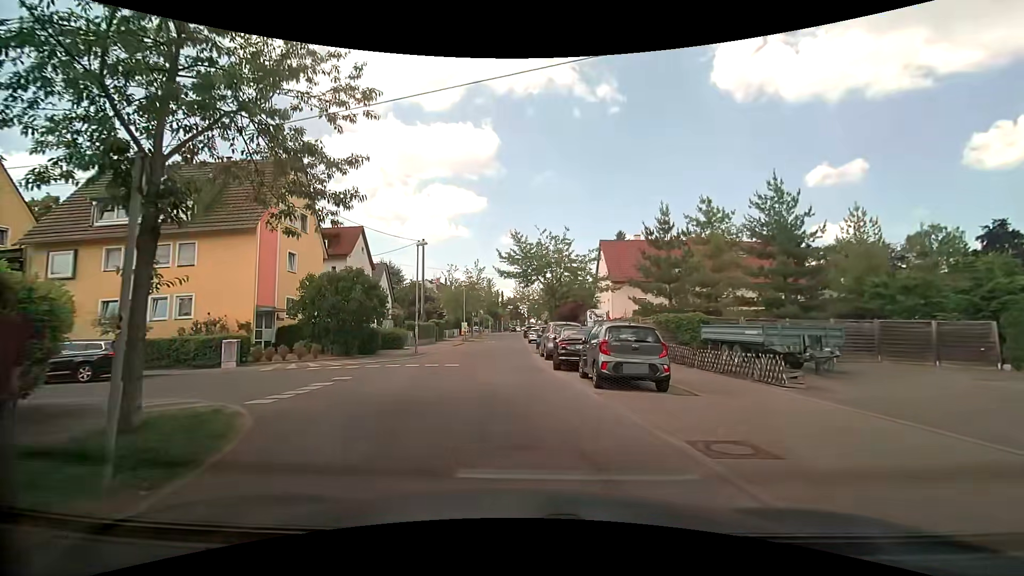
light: Day
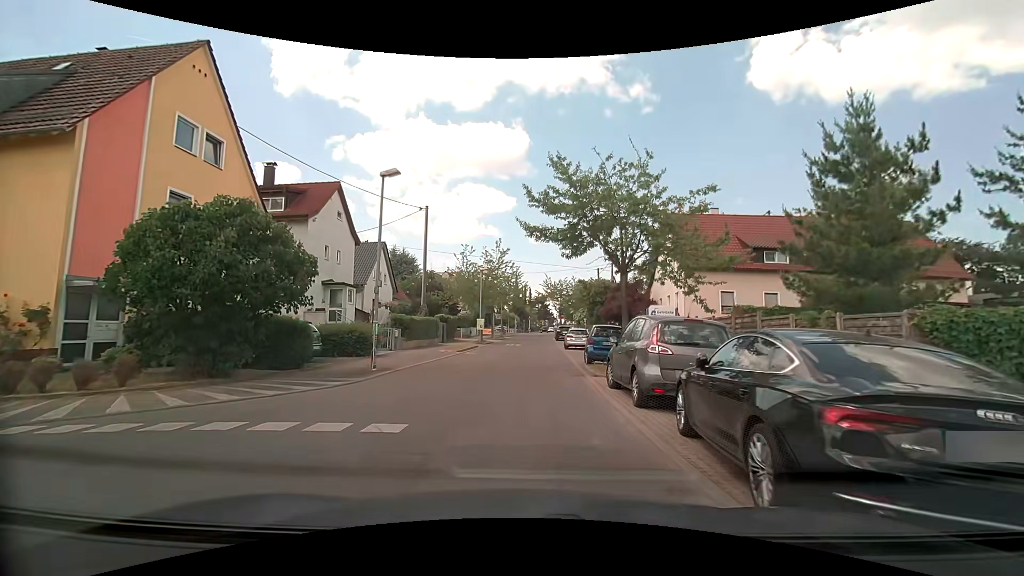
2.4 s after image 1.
(-0.3, +12.6) m; -3°
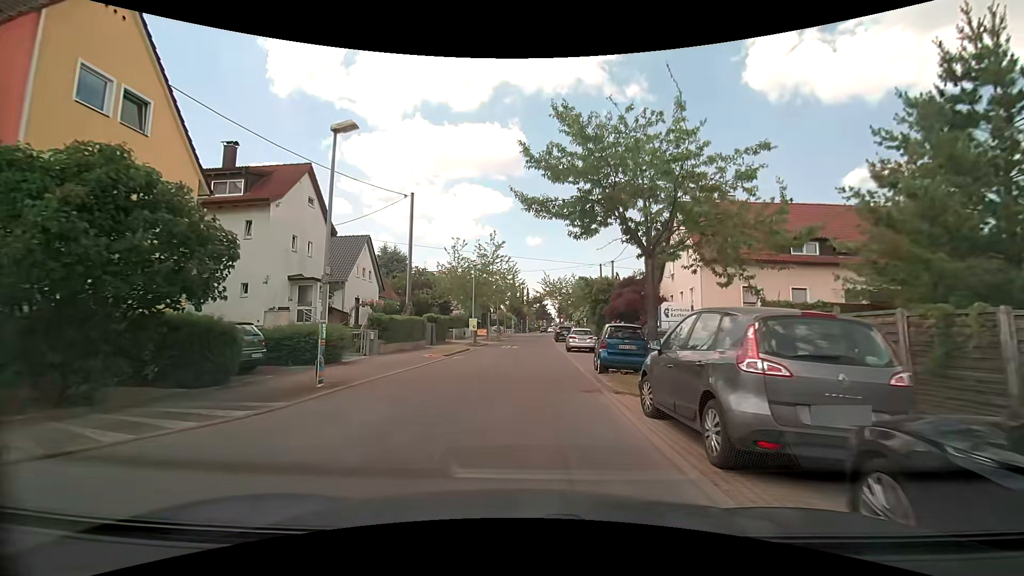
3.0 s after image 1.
(0.0, +3.7) m; +1°
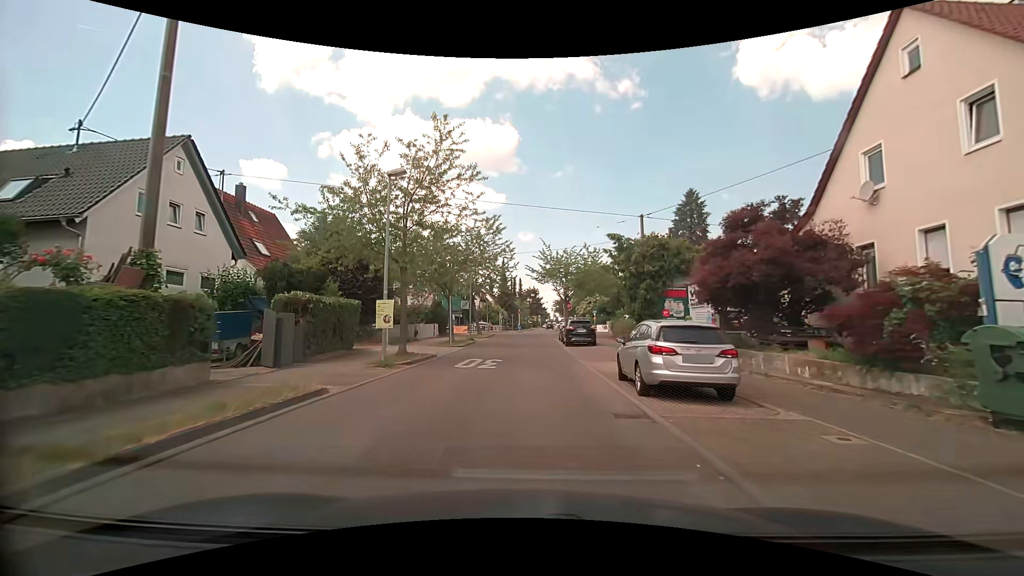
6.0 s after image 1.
(+0.1, +21.4) m; +1°
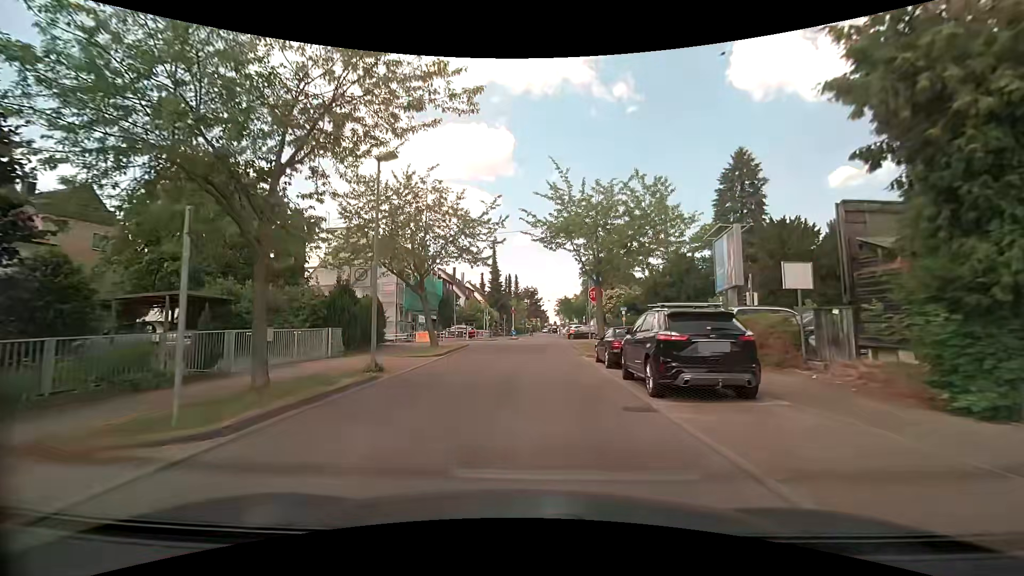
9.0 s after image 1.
(-0.1, +22.0) m; -1°
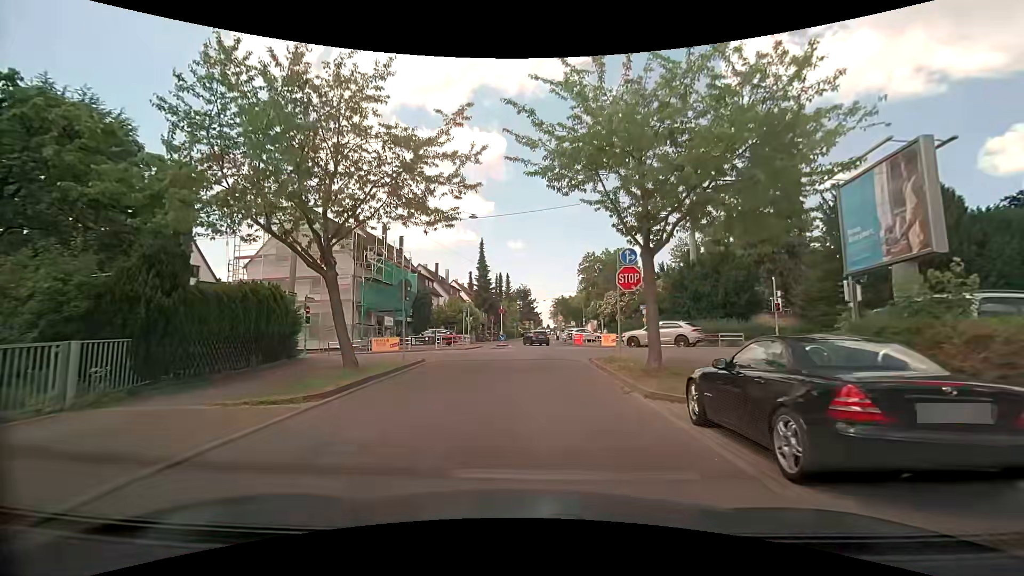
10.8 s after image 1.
(+0.2, +10.9) m; +2°
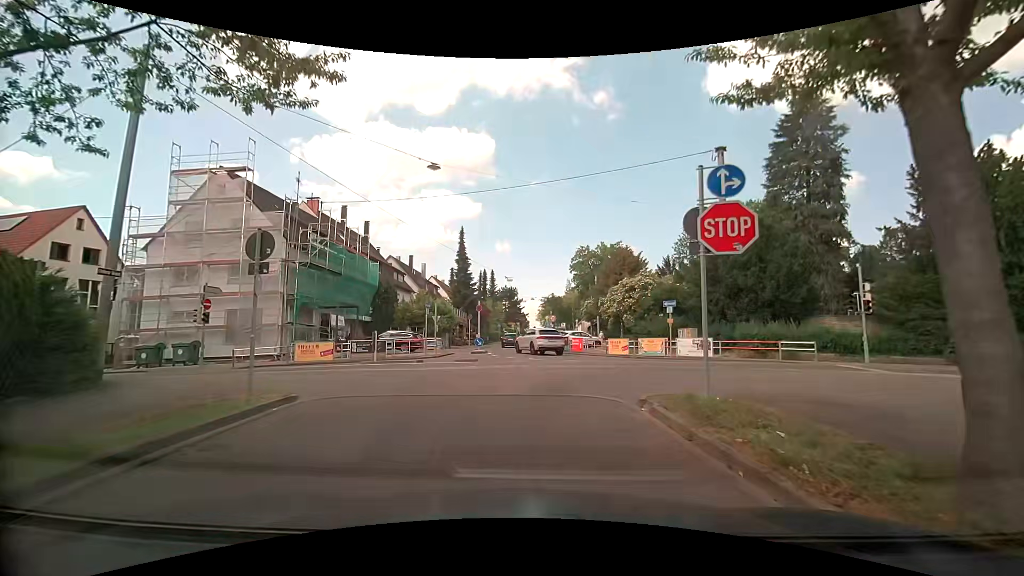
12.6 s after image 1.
(0.0, +9.4) m; +2°
